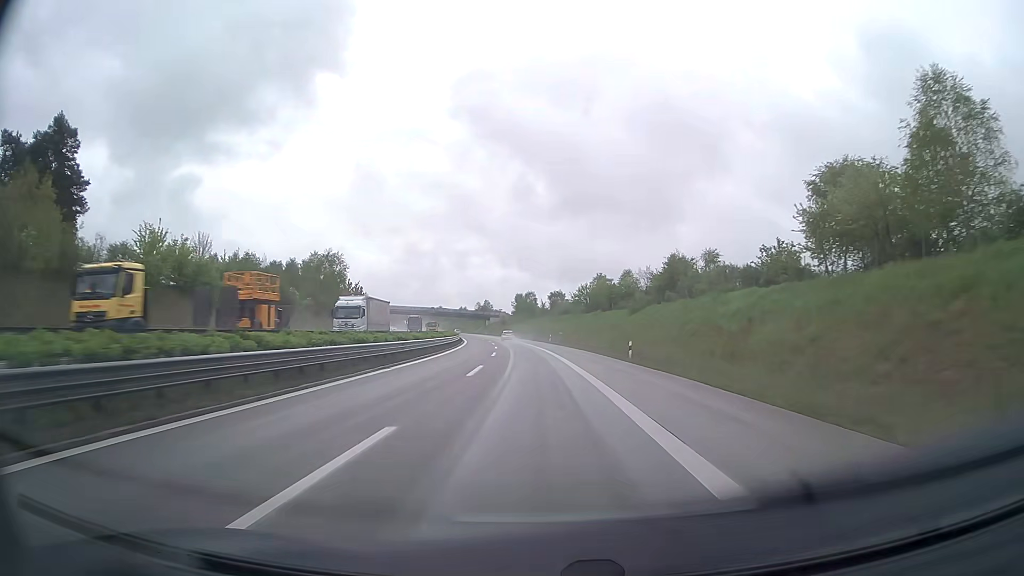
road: trunk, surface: asphalt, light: Day
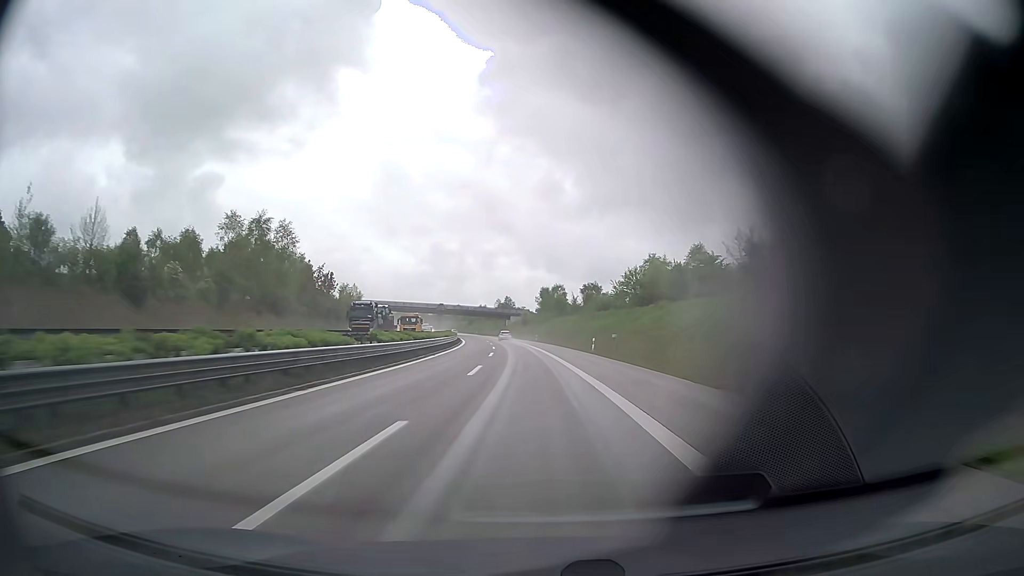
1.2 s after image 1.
(-0.7, +35.6) m; -2°
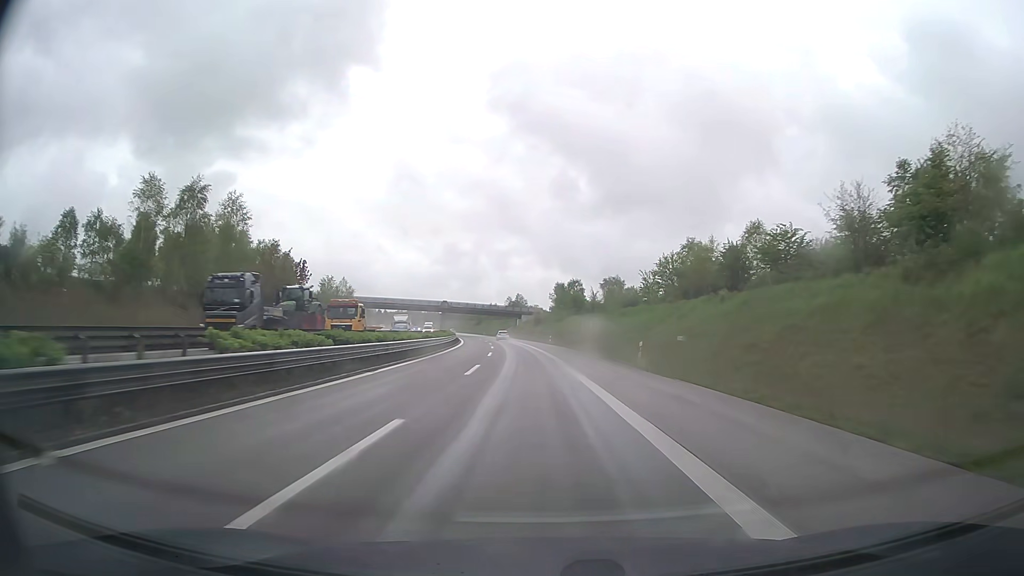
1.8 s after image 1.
(-0.2, +17.8) m; -1°
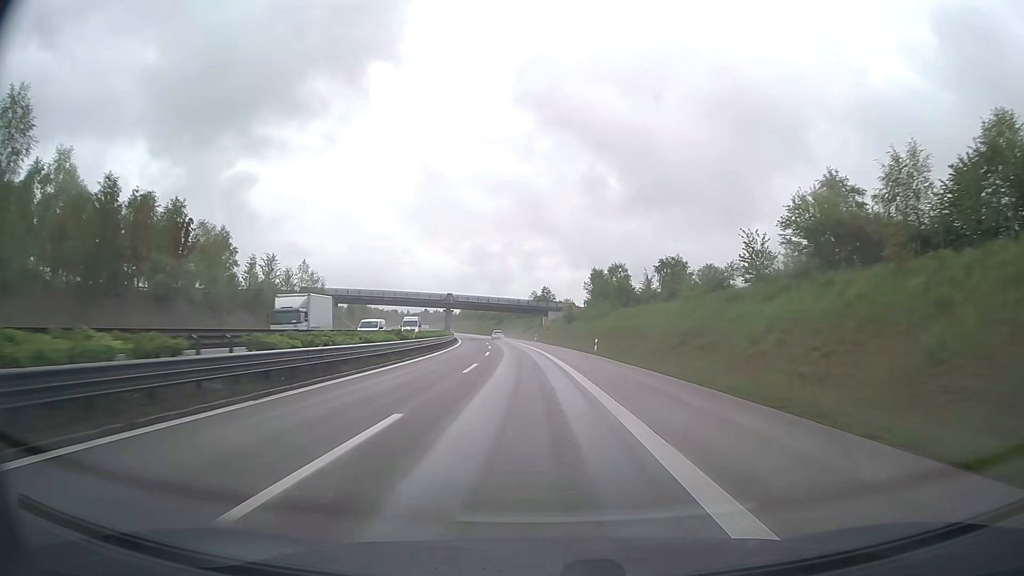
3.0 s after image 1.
(-0.7, +35.5) m; -2°
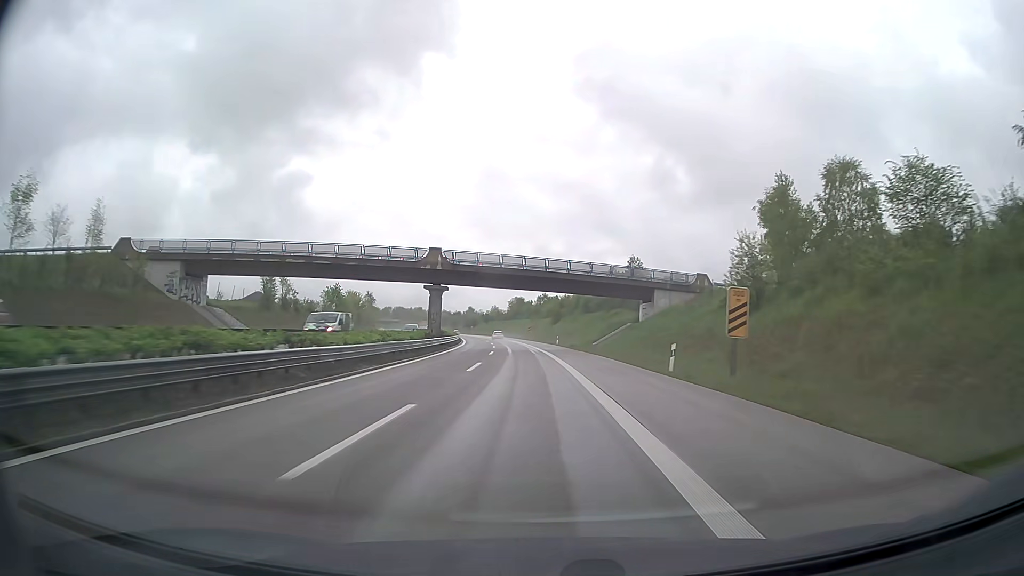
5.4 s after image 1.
(-3.4, +70.9) m; -5°
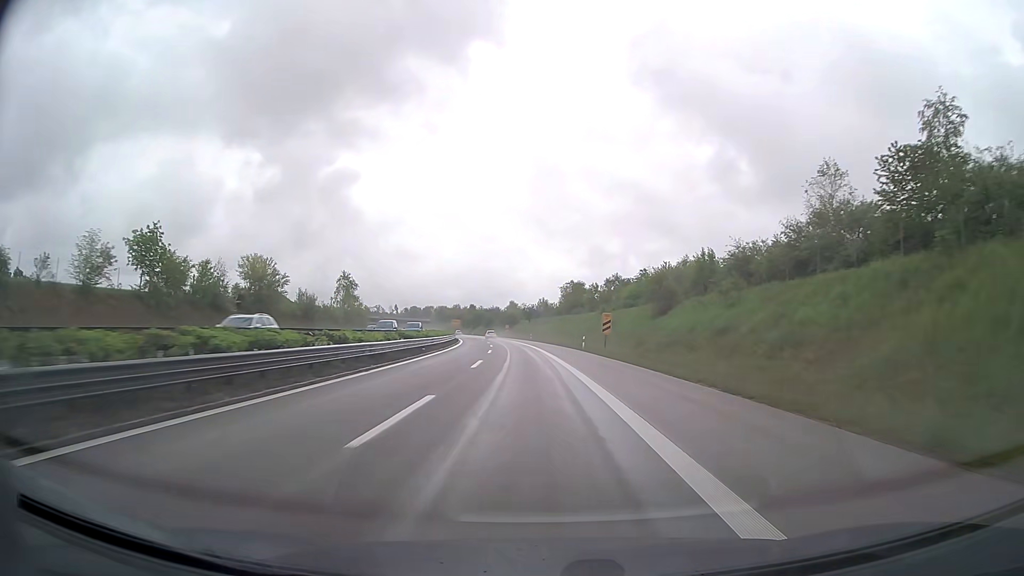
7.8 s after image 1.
(-3.1, +70.6) m; -5°
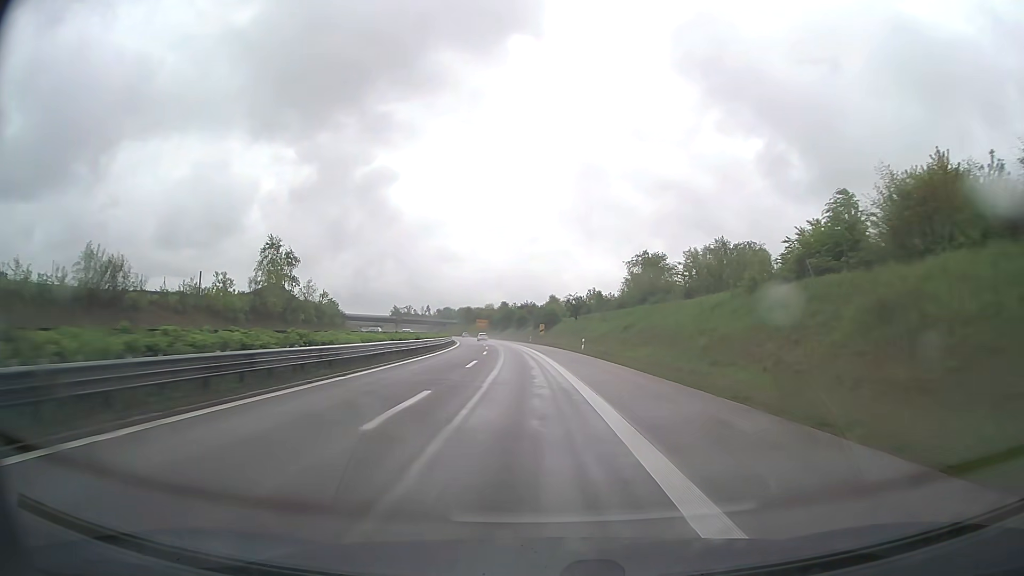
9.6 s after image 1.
(-1.4, +52.9) m; -3°
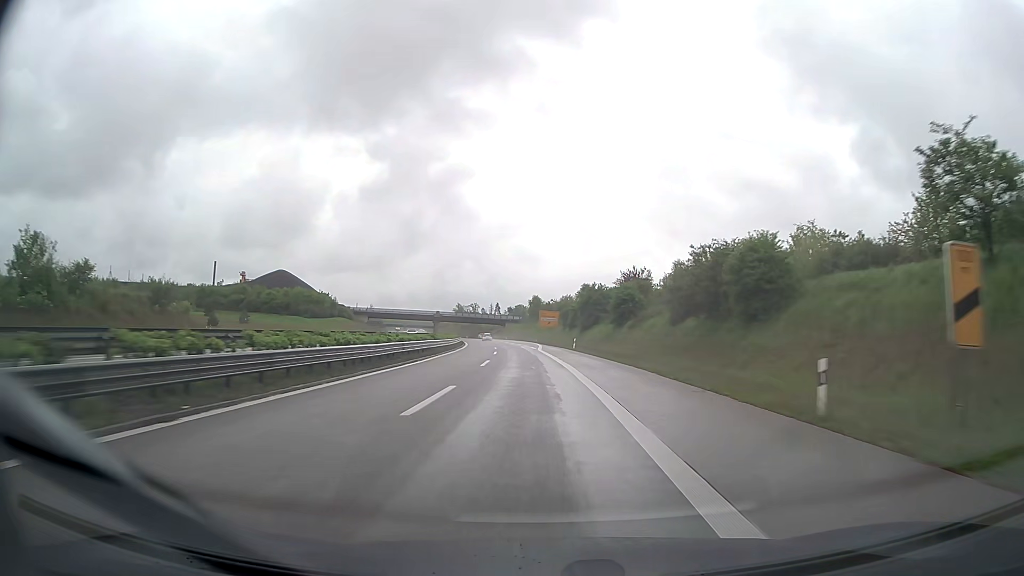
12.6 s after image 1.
(-5.4, +87.9) m; -7°
(0, +10) (0, +20) (-1, +30) (-1, +40) (-2, +50) (-2, +60) (-3, +70) (-4, +80) (-5, +90) (-6, +100) m
